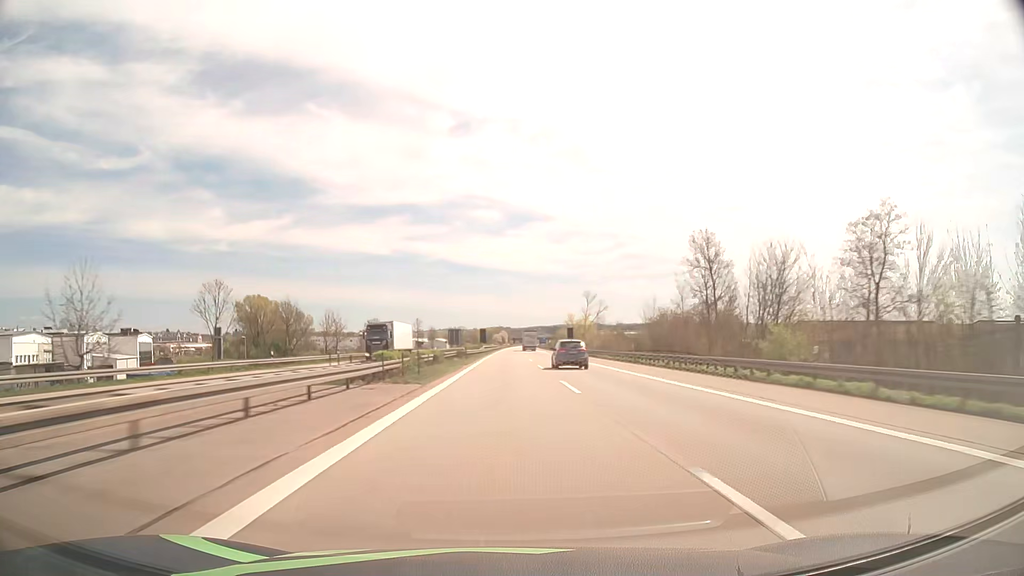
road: motorway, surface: asphalt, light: Day
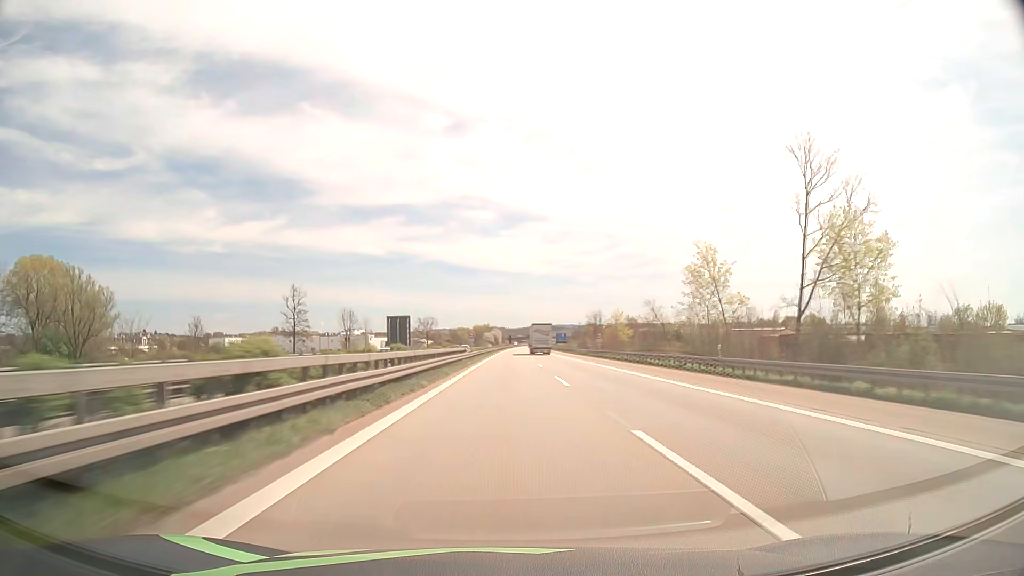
(+0.6, +122.3) m; 0°
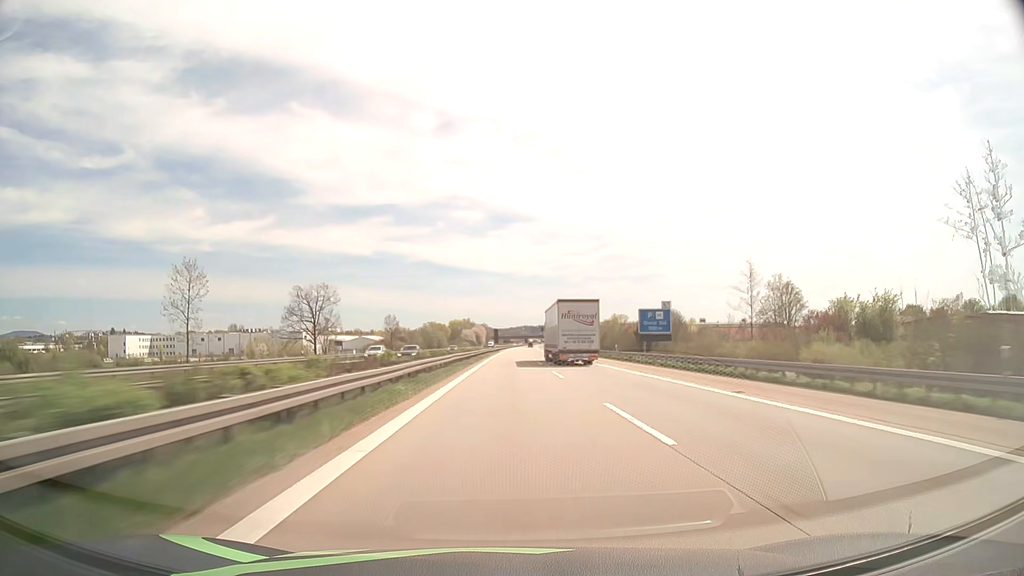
(+1.0, +121.1) m; +1°
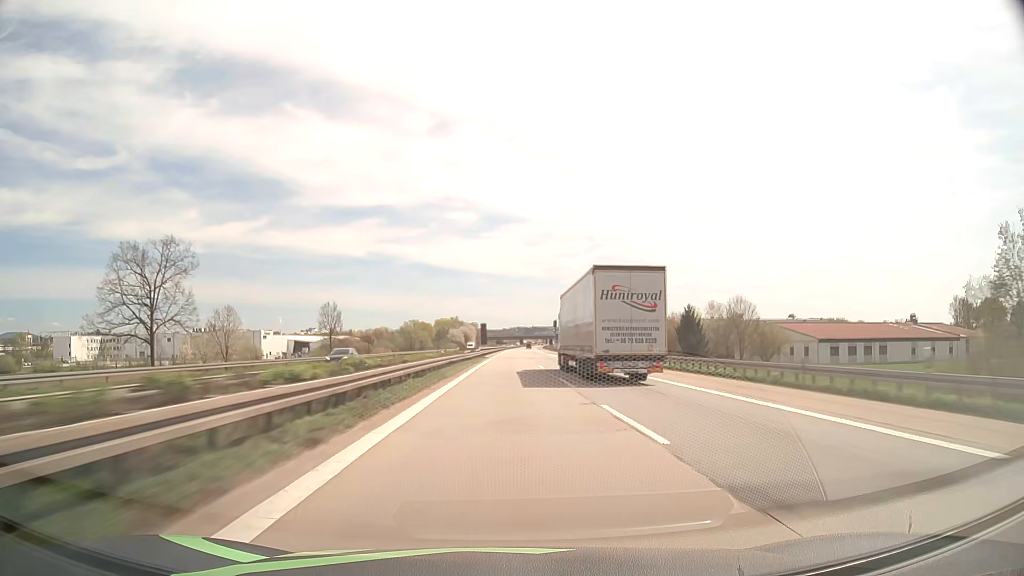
(+0.3, +48.2) m; +1°
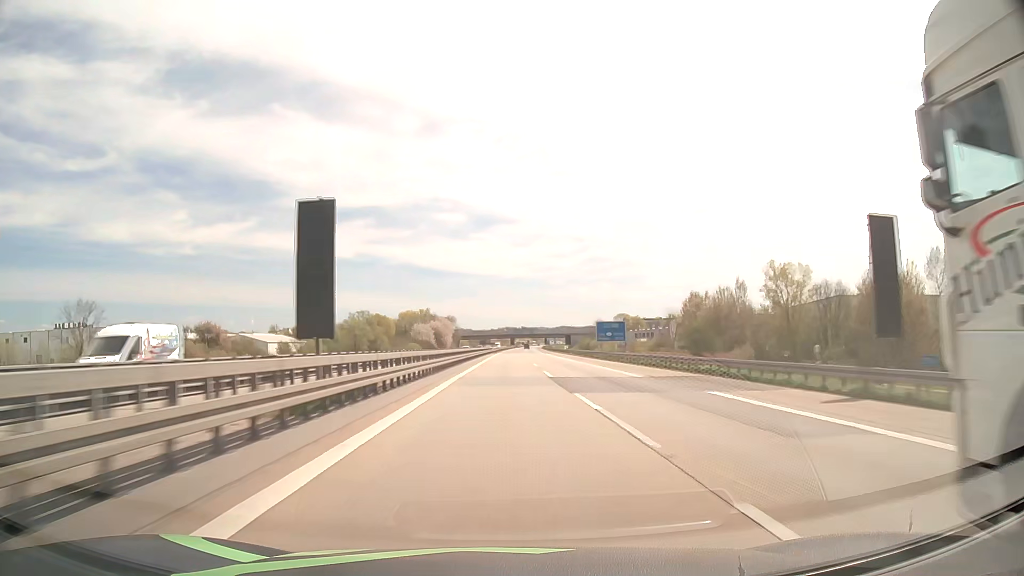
(+0.9, +96.0) m; +1°
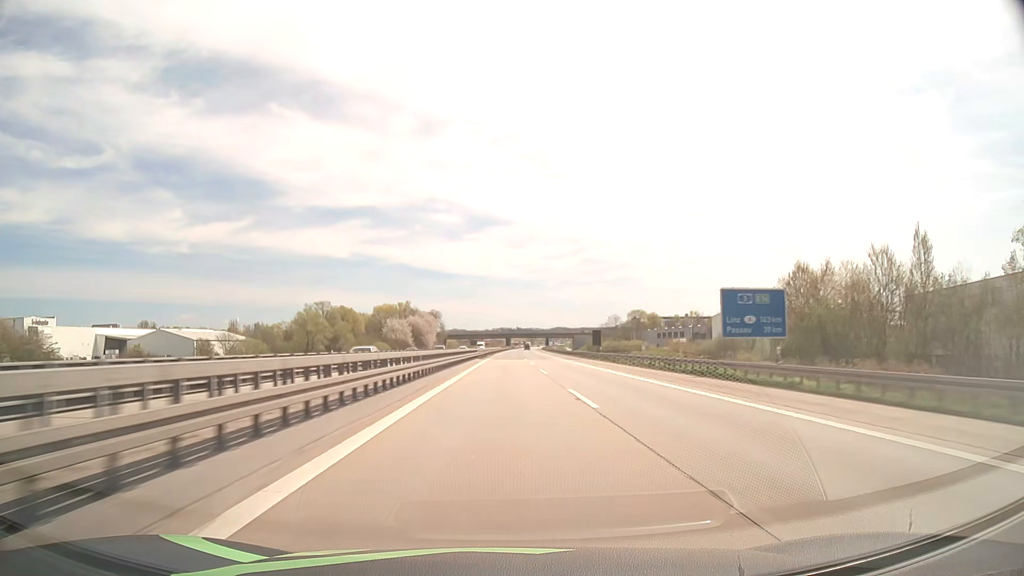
(0.0, +47.7) m; 0°
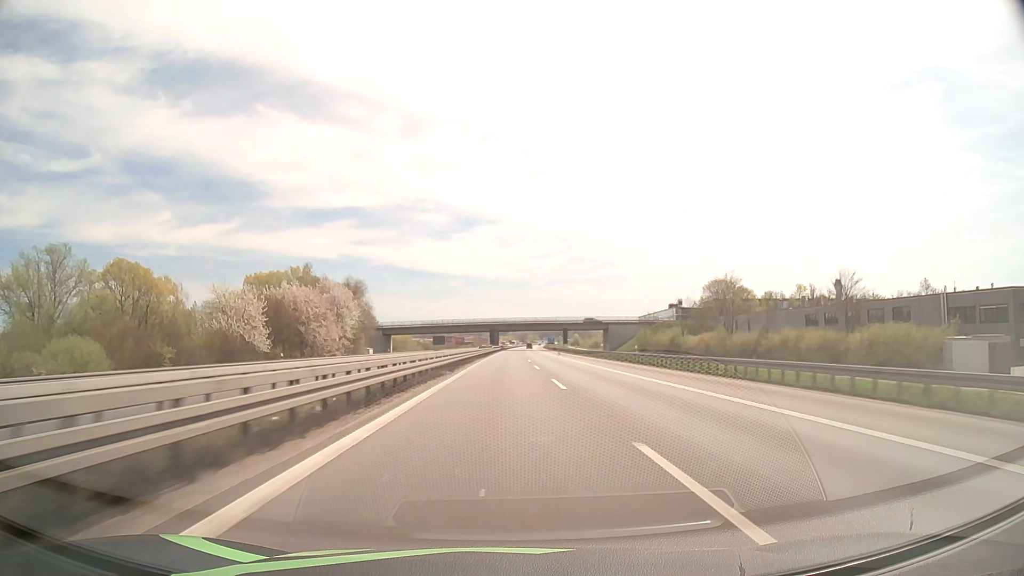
(+0.9, +119.0) m; +1°
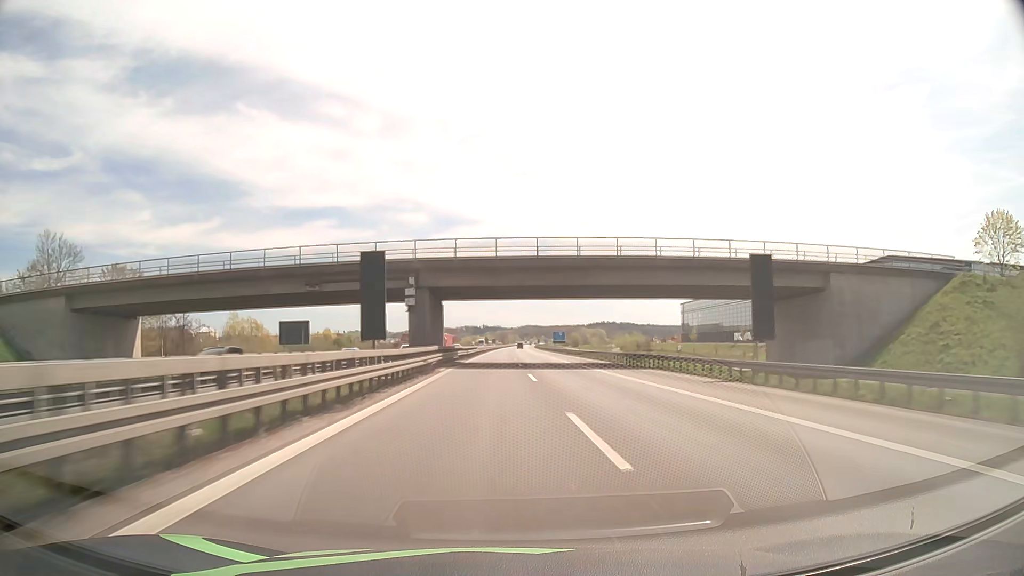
(+1.5, +119.0) m; +2°
(0, +10) (0, +20) (0, +30) (0, +40) (+1, +50) (+1, +60) (+1, +70) (+1, +80) (+2, +90) (+2, +100) m
